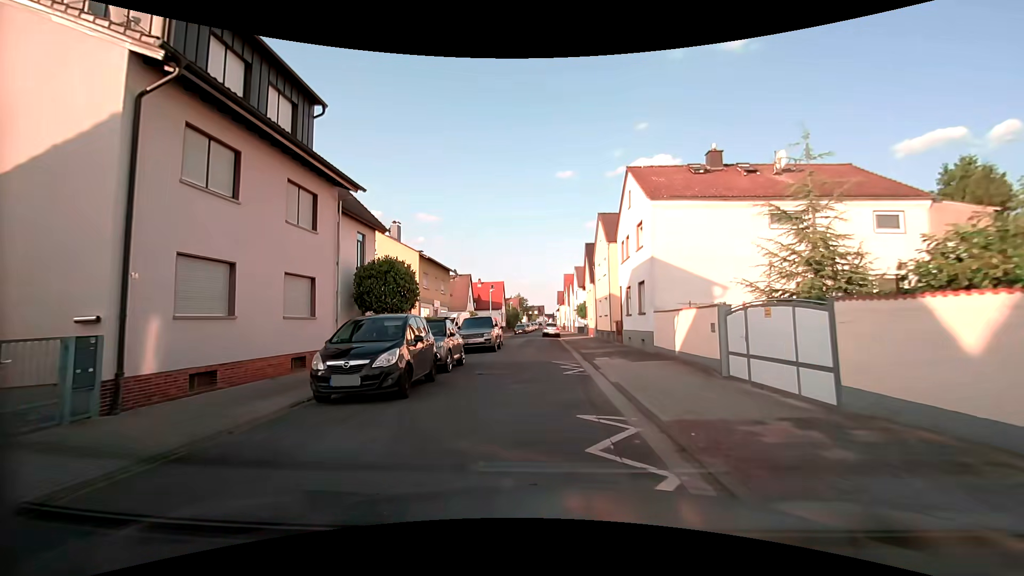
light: Day
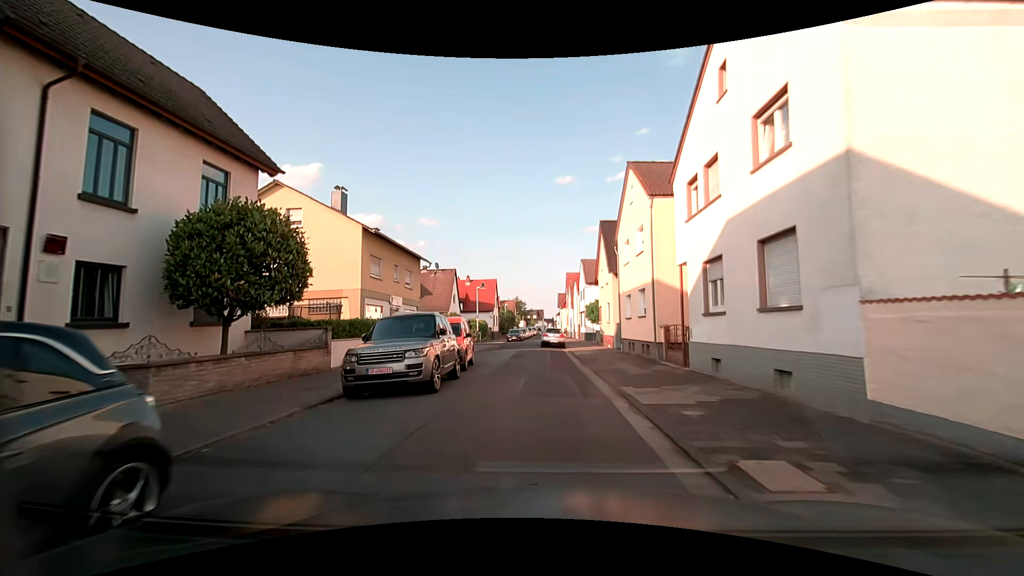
(+0.1, +13.3) m; +1°
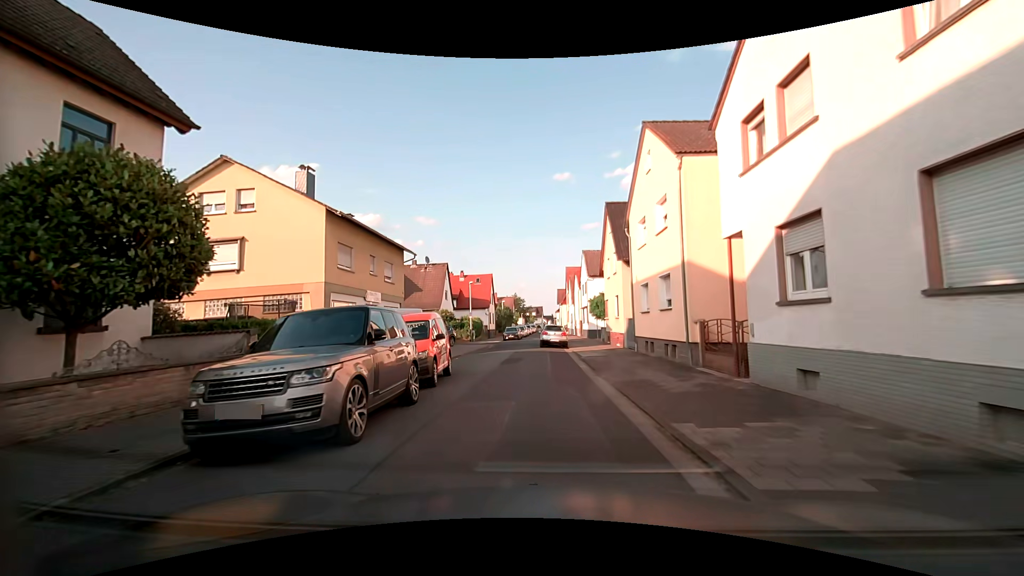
(0.0, +4.6) m; -2°
